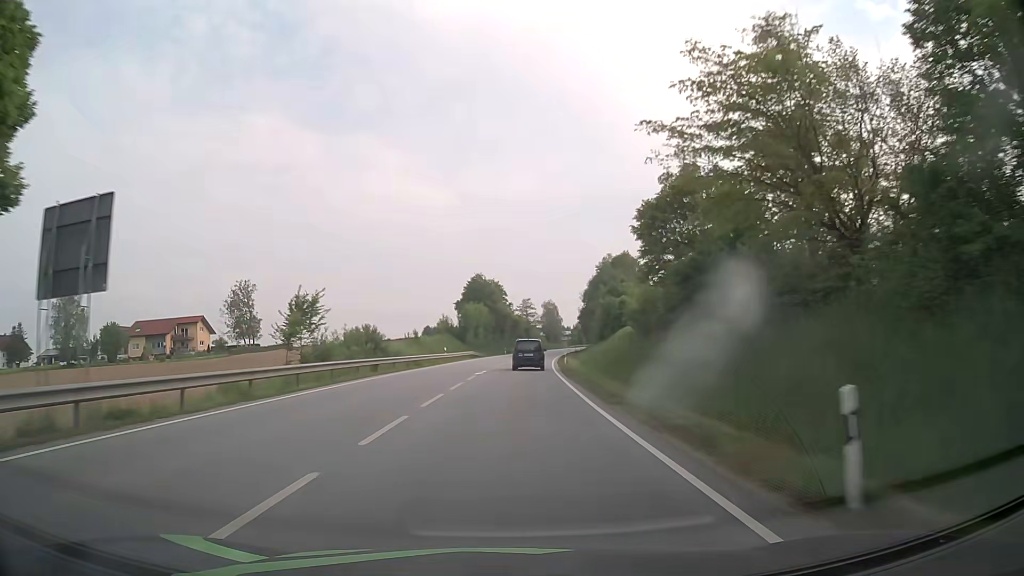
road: primary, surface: asphalt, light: Day
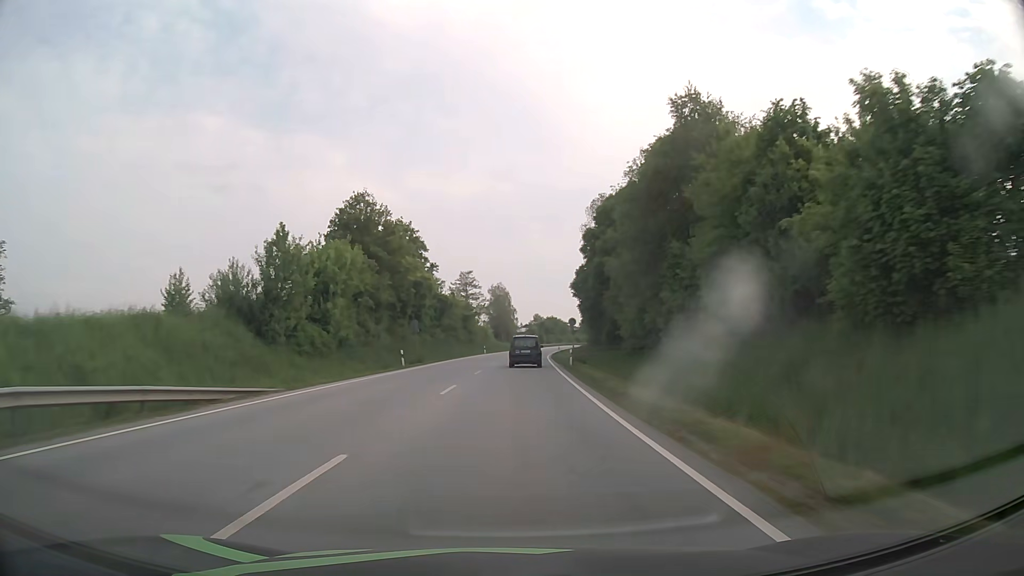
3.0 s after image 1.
(+2.5, +65.3) m; +5°
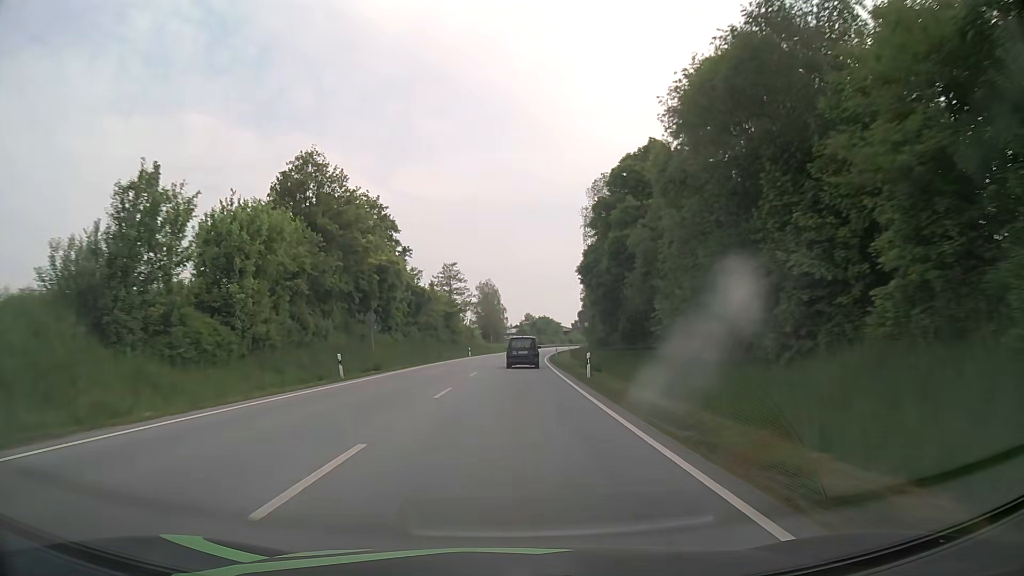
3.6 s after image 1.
(+0.1, +13.0) m; +1°
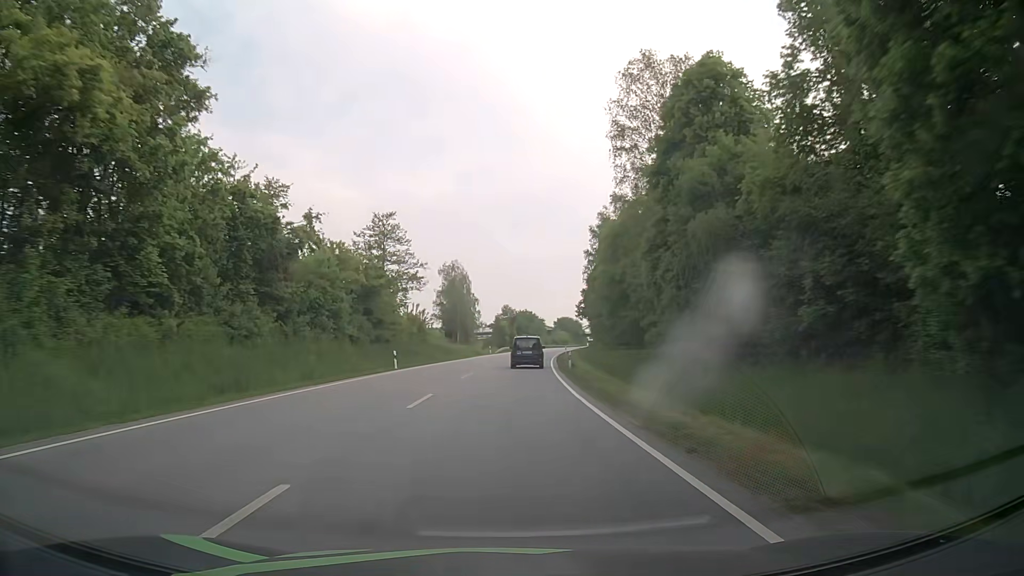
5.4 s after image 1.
(+0.7, +39.0) m; +2°
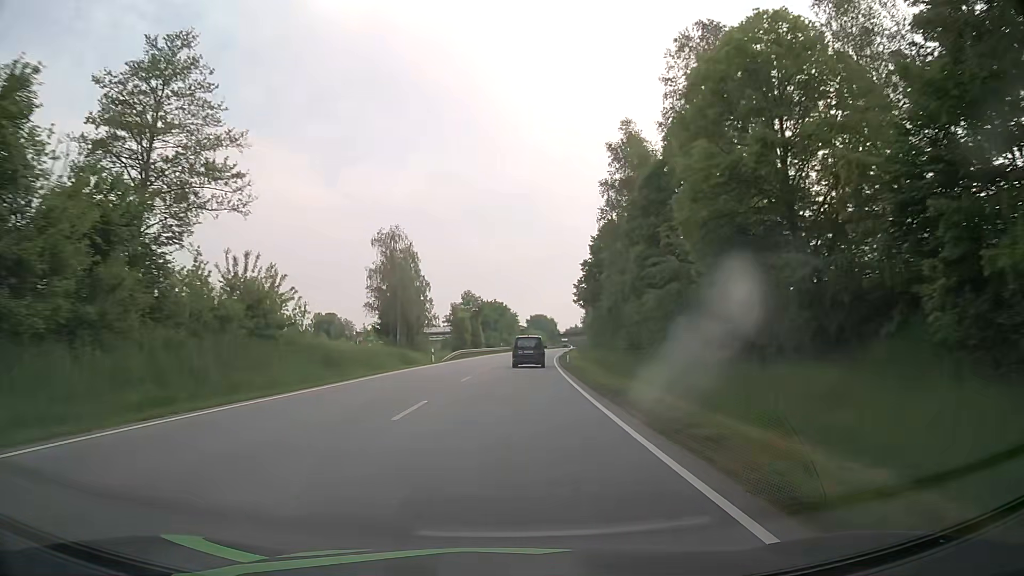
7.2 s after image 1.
(+1.0, +38.9) m; +3°
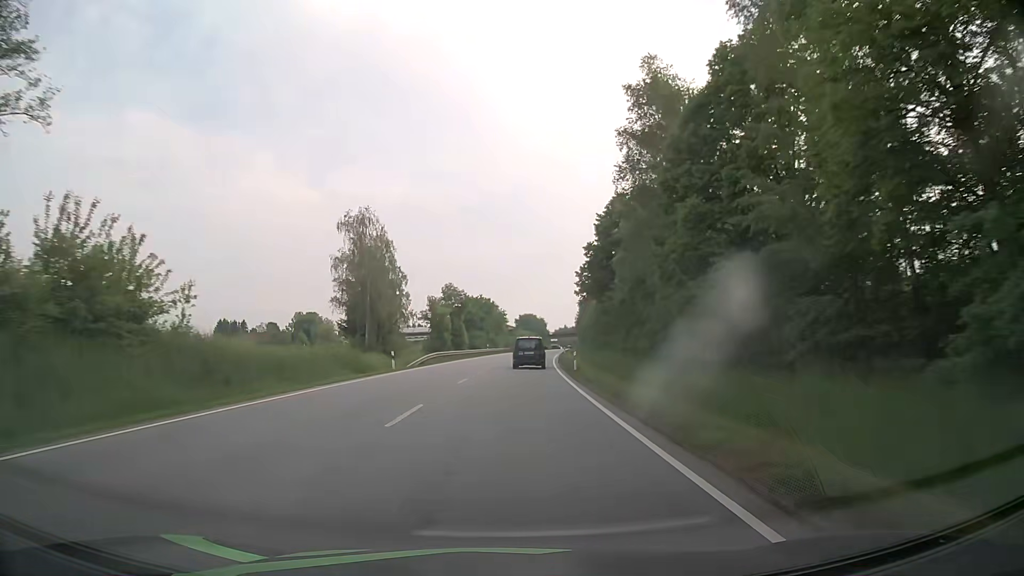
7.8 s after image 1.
(0.0, +12.9) m; +1°
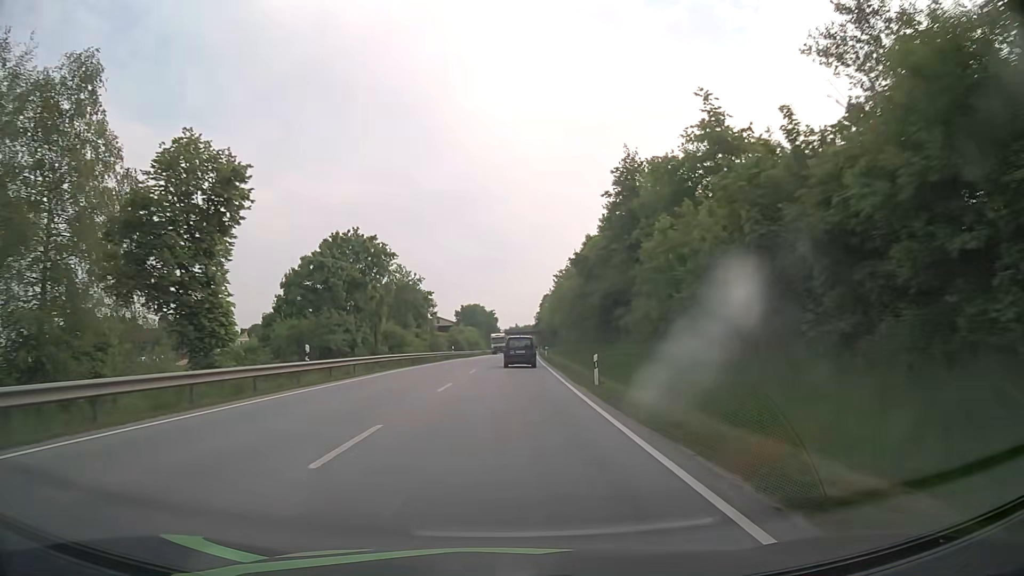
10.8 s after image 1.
(+2.6, +64.4) m; +4°
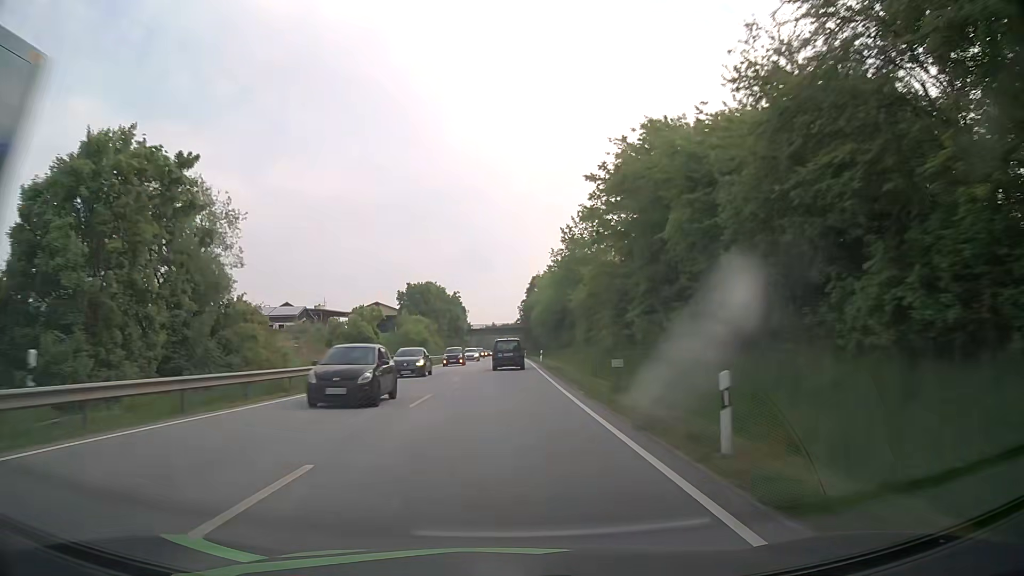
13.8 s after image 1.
(+1.4, +64.3) m; +2°
(0, +10) (0, +20) (0, +30) (0, +40) (0, +50) (0, +60) (0, +70) (0, +80) (0, +90) (0, +100) m
